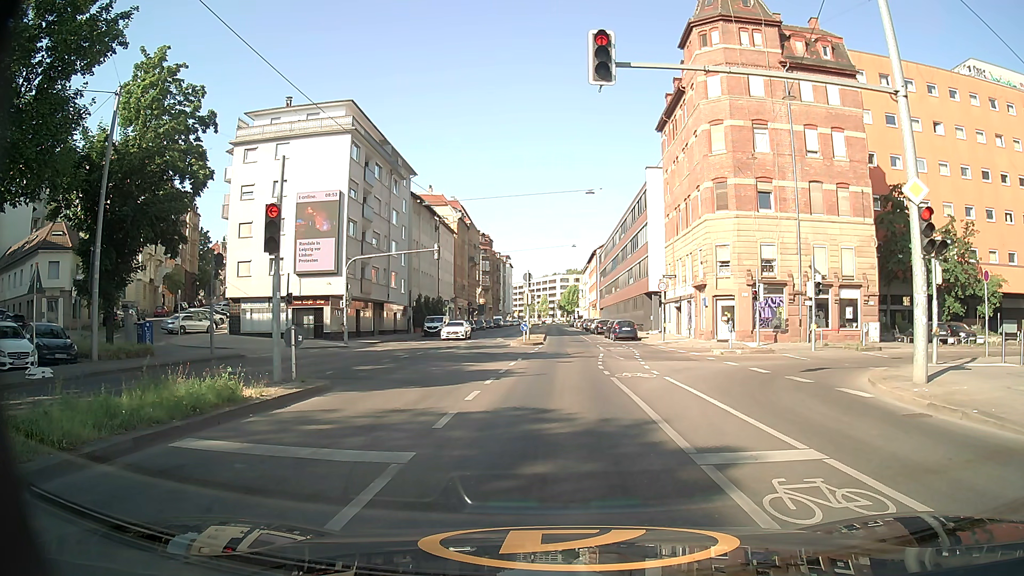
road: secondary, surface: asphalt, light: Day
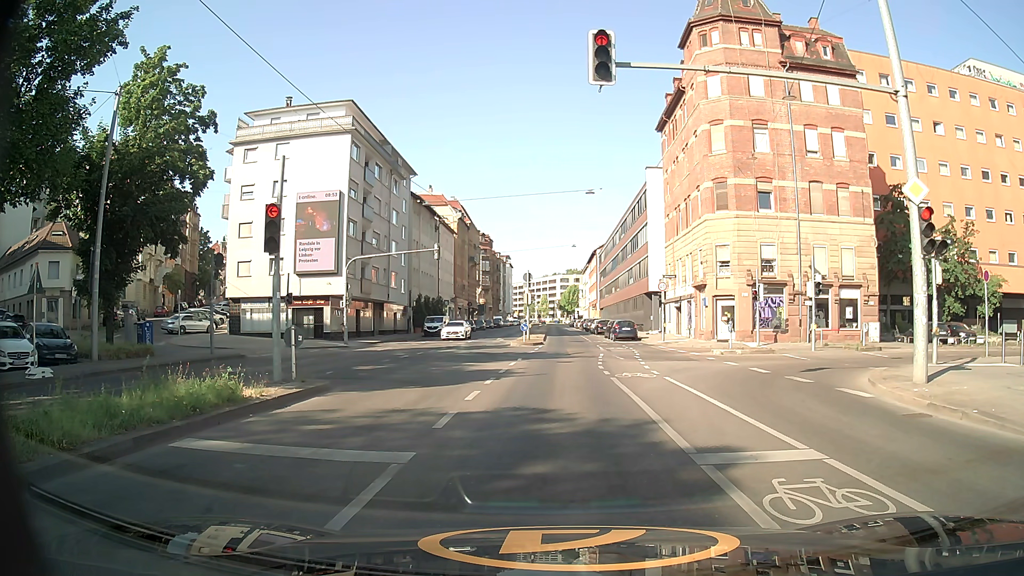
(0.0, 0.0) m; 0°
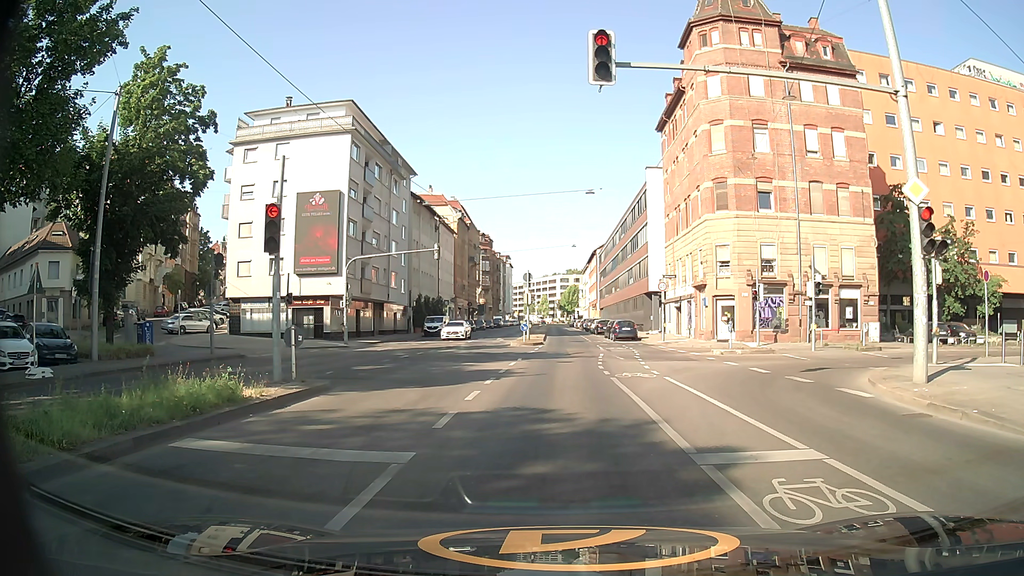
(0.0, 0.0) m; 0°
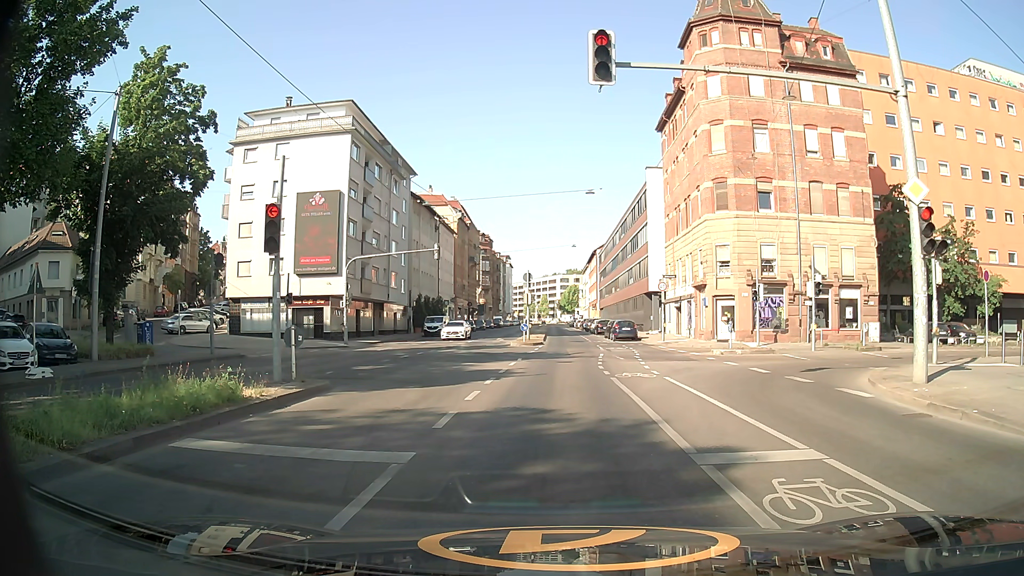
(0.0, 0.0) m; 0°
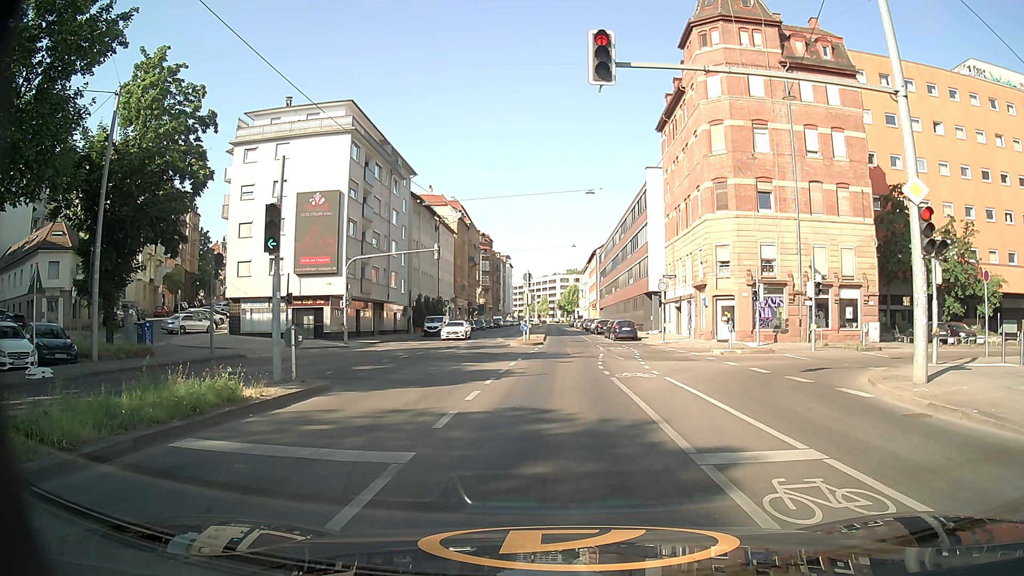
(0.0, 0.0) m; 0°
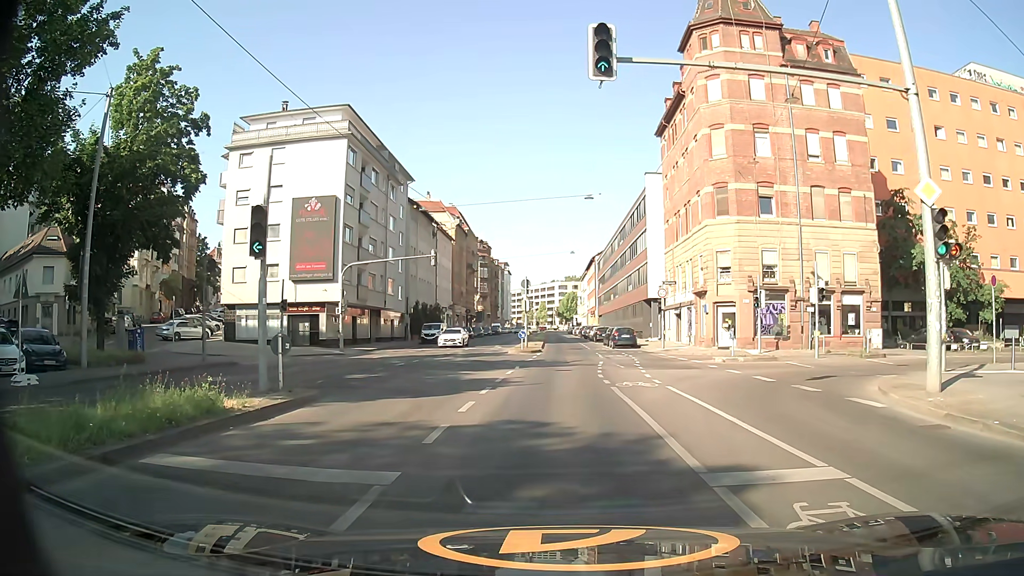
(0.0, +0.7) m; +2°
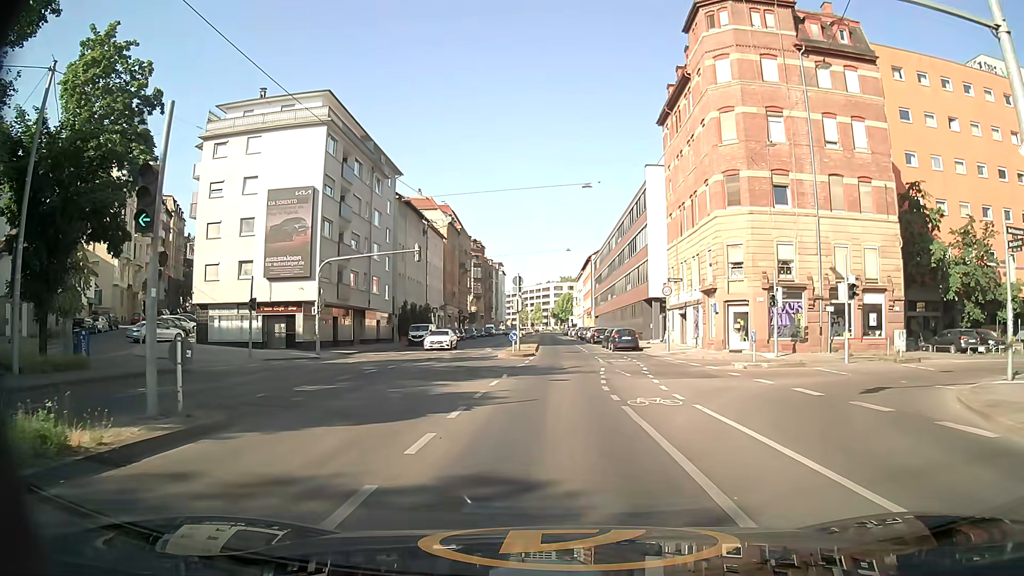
(-0.1, +3.9) m; 0°
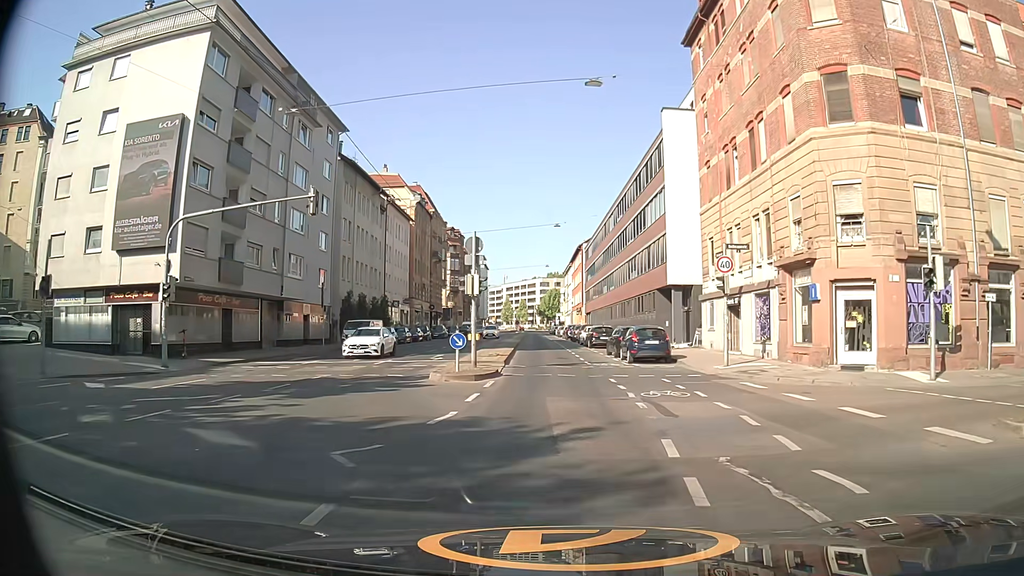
(+0.1, +16.1) m; +1°
(0, +10) (0, +20) (0, +30) (0, +40) (-1, +50) (-1, +60) (-1, +70) (-2, +80) (-2, +90) (-2, +100) m
